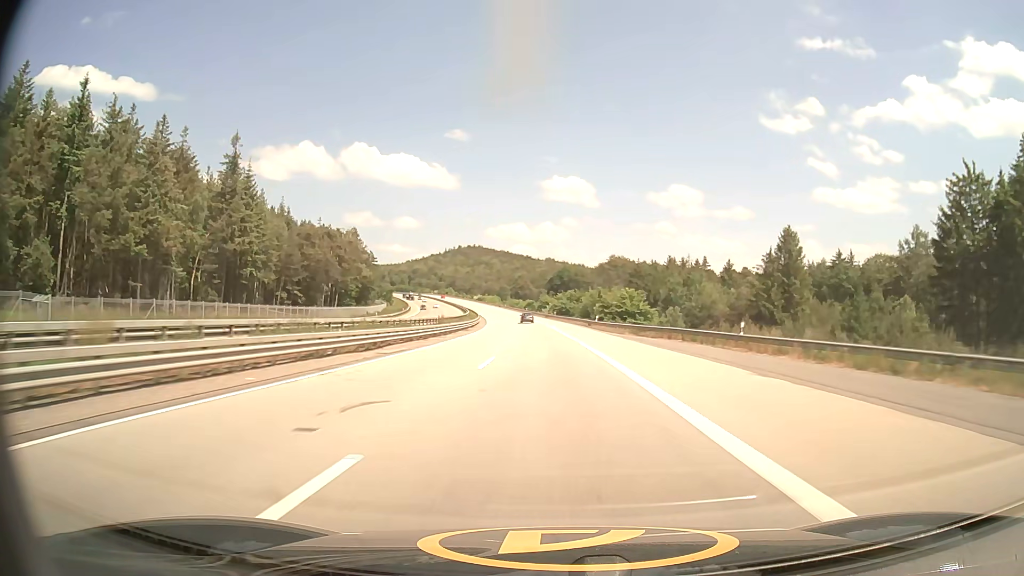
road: motorway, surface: asphalt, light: Day
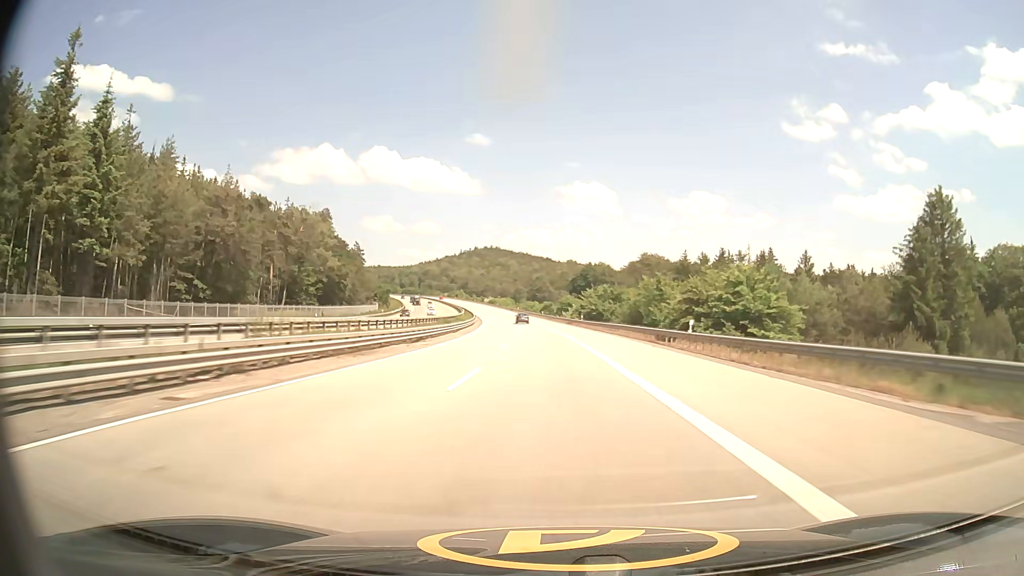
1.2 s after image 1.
(-0.5, +41.0) m; -2°
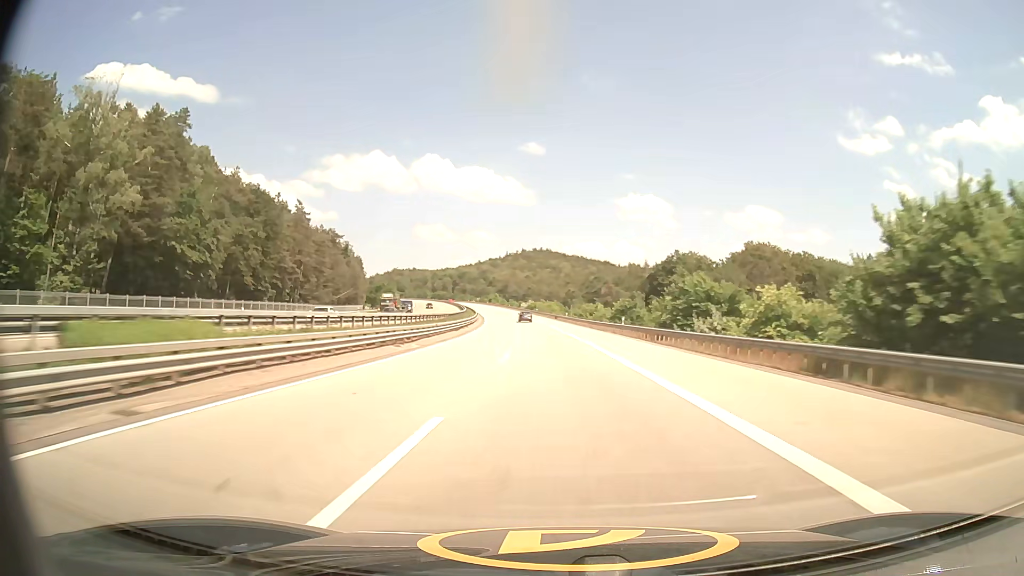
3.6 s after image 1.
(-3.3, +81.3) m; -5°
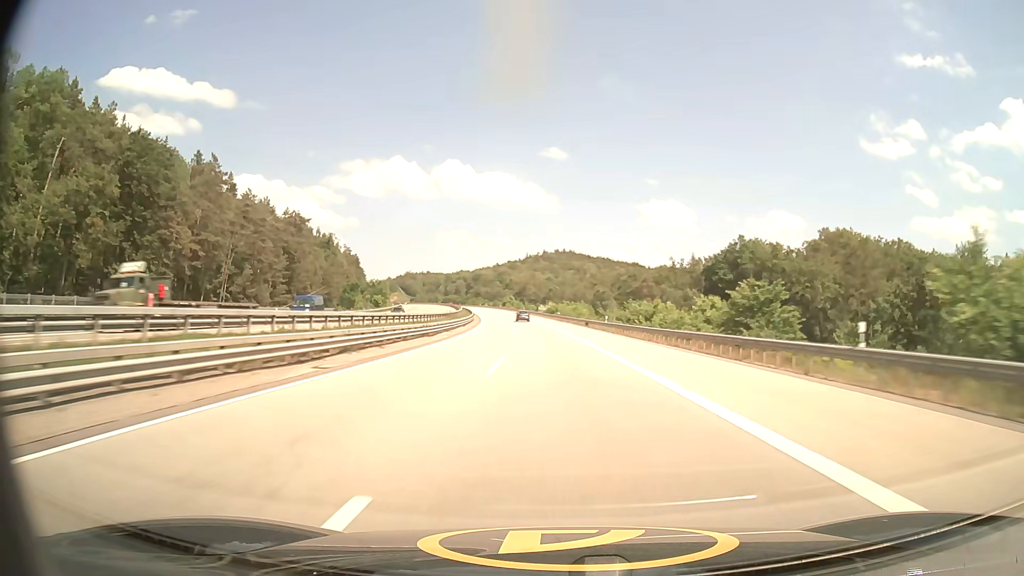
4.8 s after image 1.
(-0.8, +40.1) m; -2°
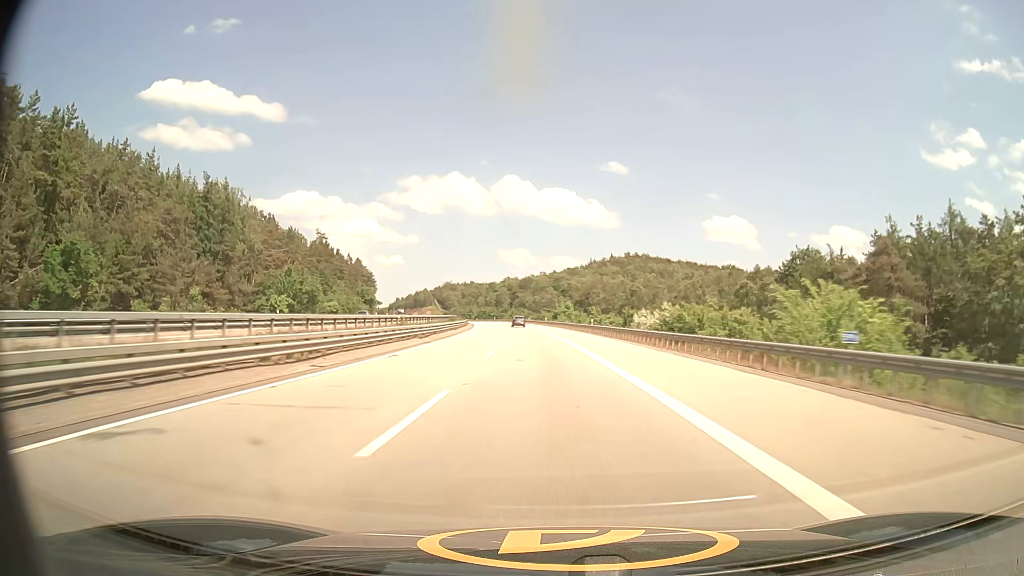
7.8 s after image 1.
(-4.8, +99.3) m; -6°
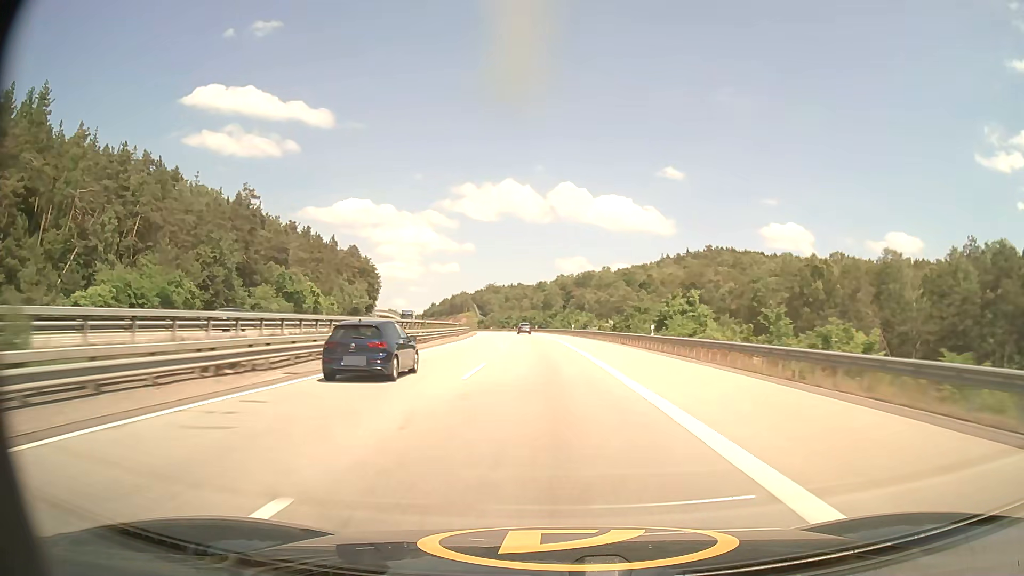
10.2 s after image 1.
(-3.5, +79.5) m; -5°
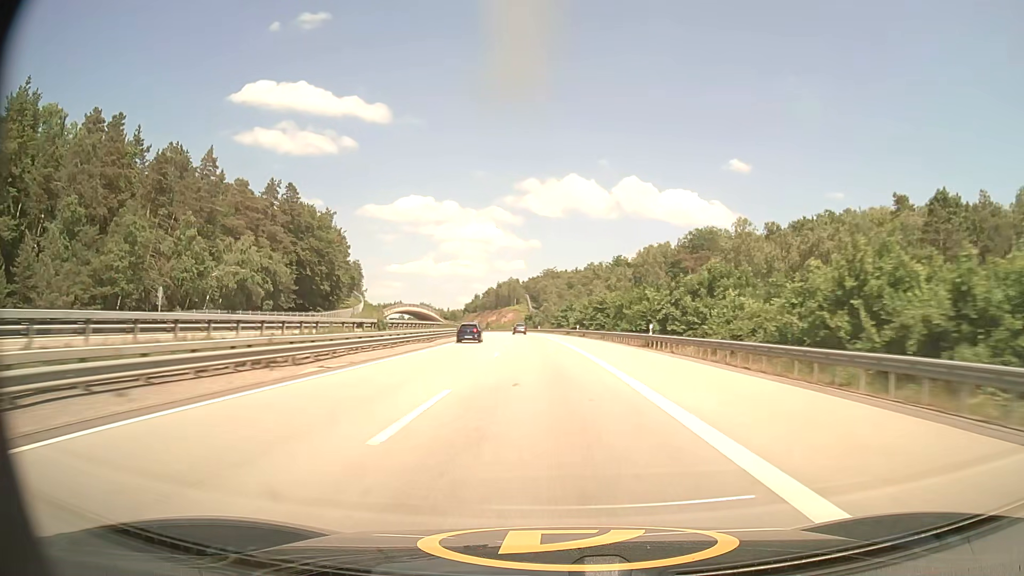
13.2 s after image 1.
(-4.7, +98.7) m; -6°
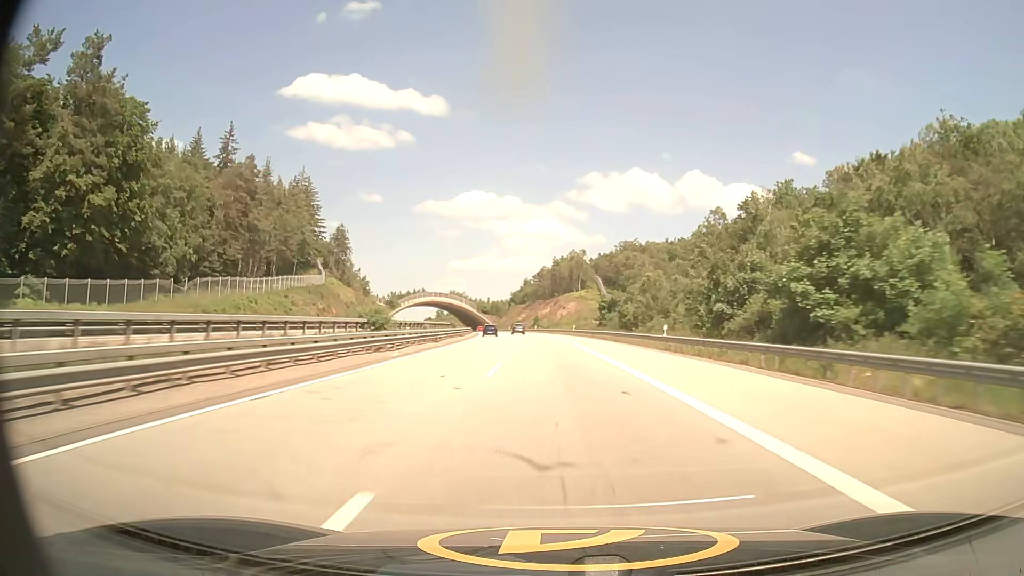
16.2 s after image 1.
(-5.1, +97.5) m; -5°
(0, +10) (0, +20) (0, +30) (-1, +40) (-1, +50) (-2, +60) (-2, +70) (-3, +80) (-4, +90) (-5, +100) m
